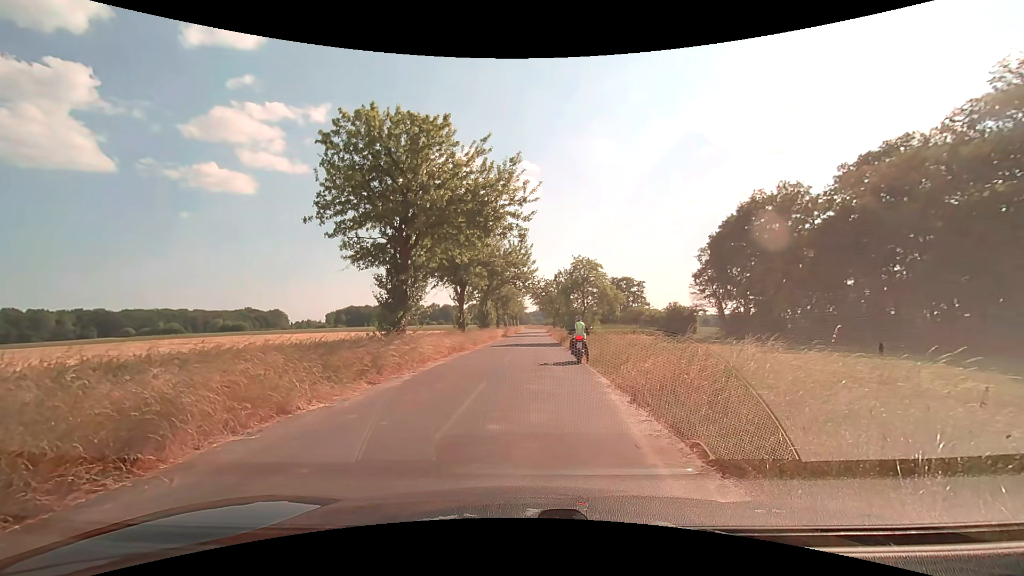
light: Day
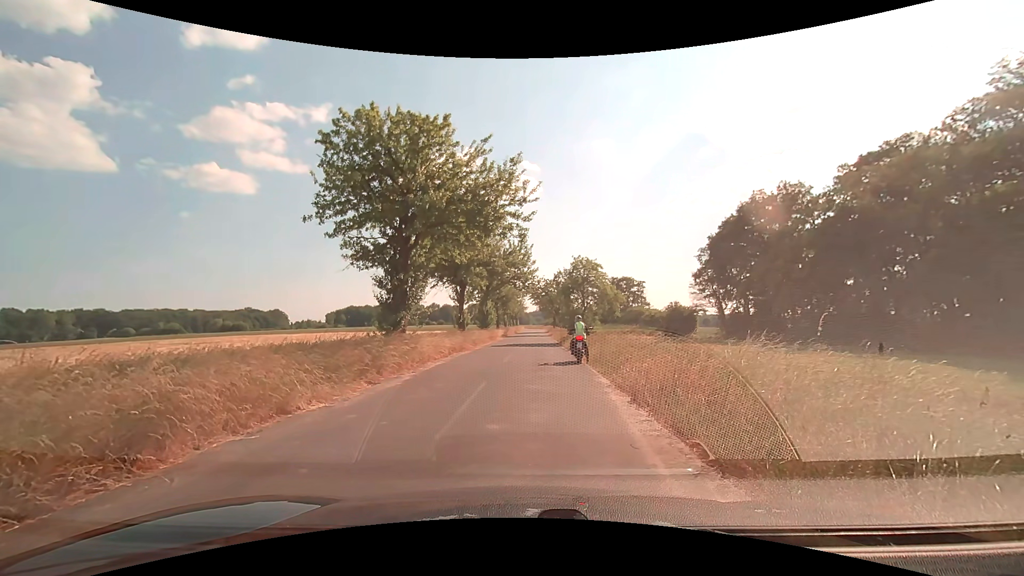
(0.0, 0.0) m; 0°
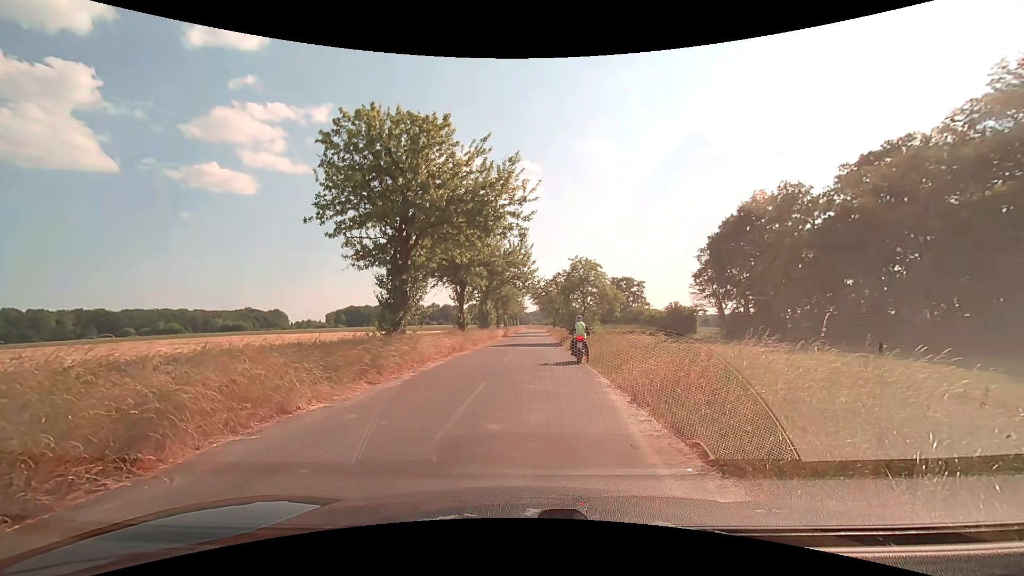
(0.0, 0.0) m; 0°
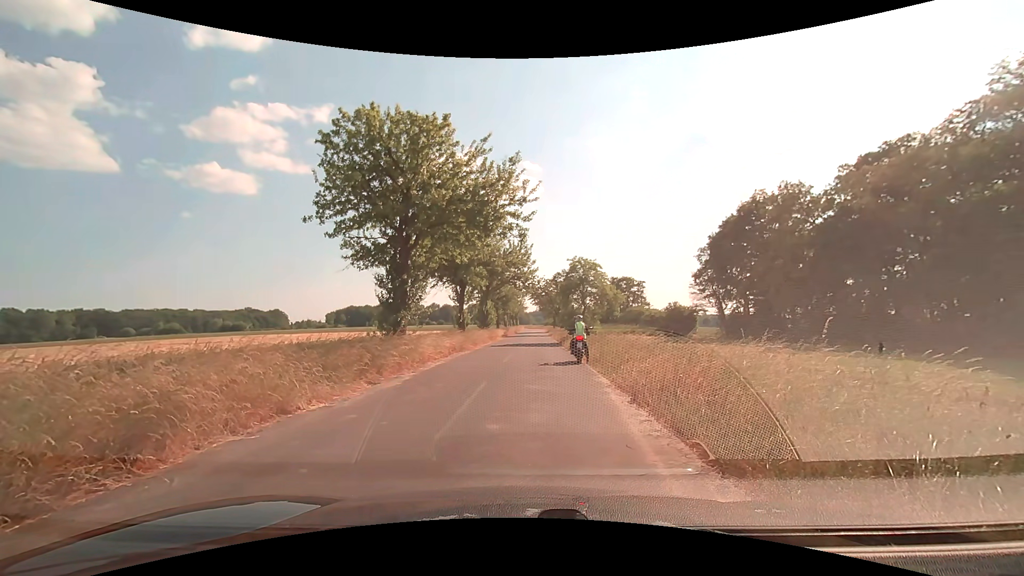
(0.0, 0.0) m; 0°
